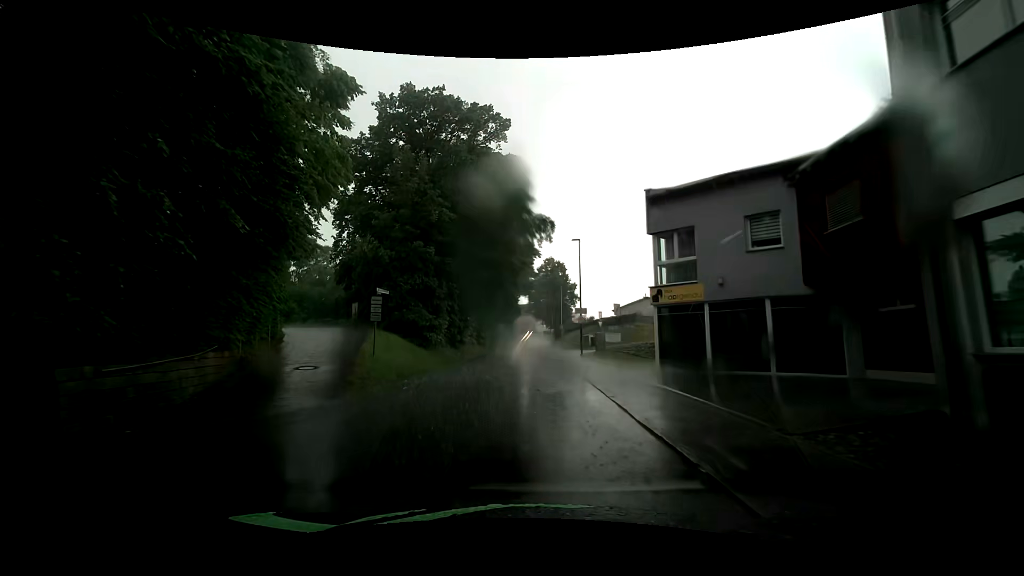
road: tertiary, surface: asphalt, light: Day
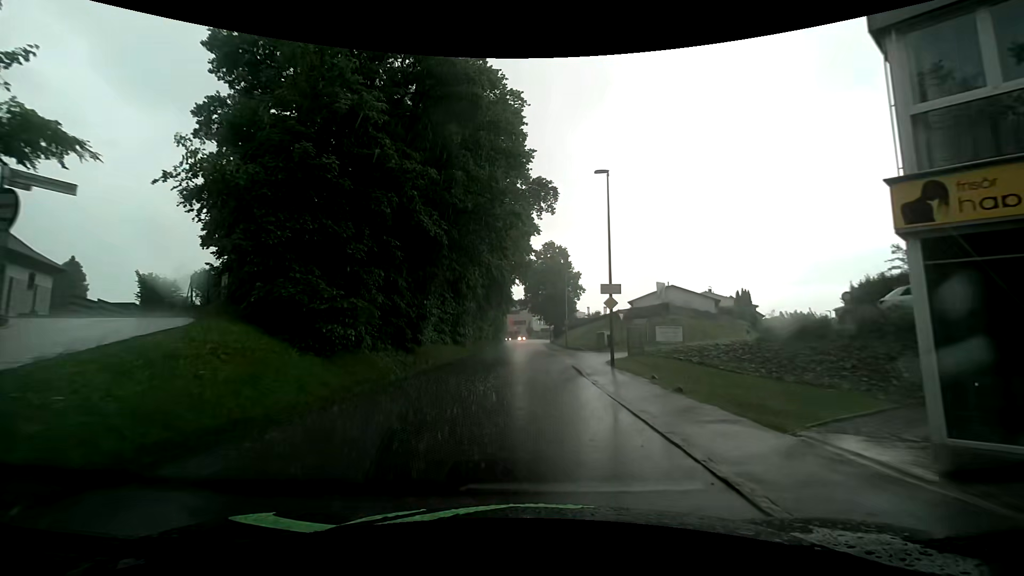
(+0.1, +13.7) m; 0°
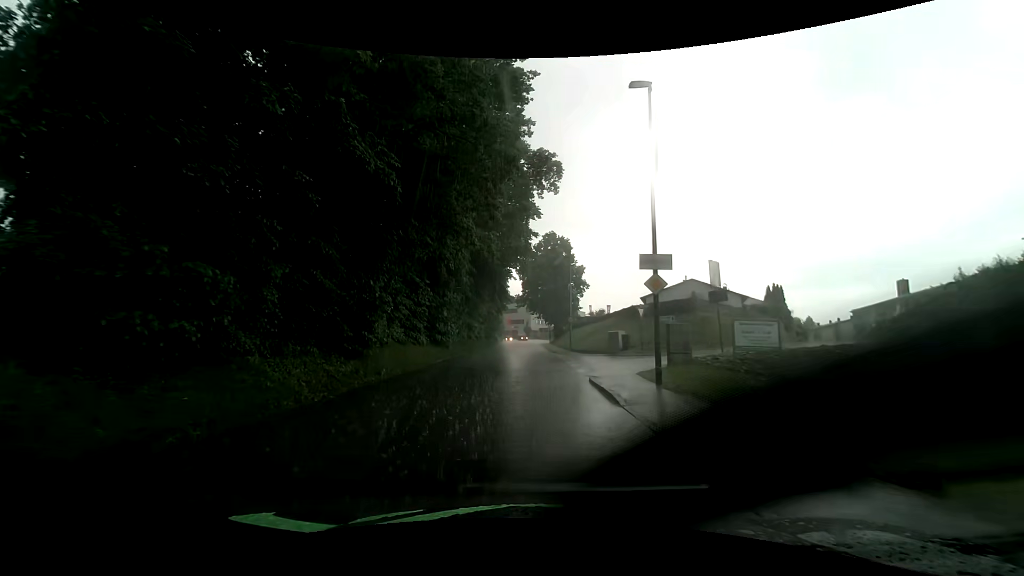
(+0.1, +7.2) m; 0°
